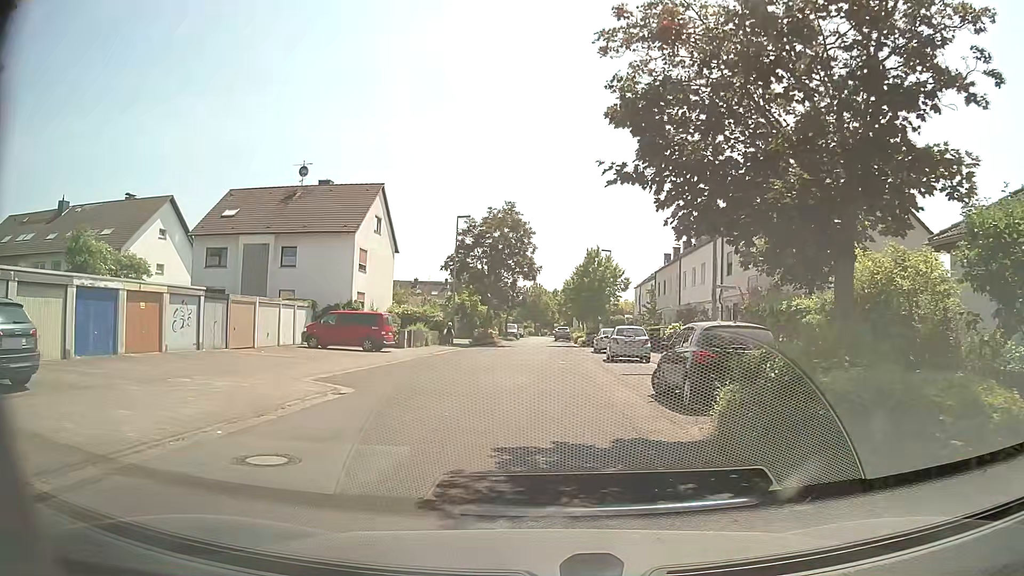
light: Day
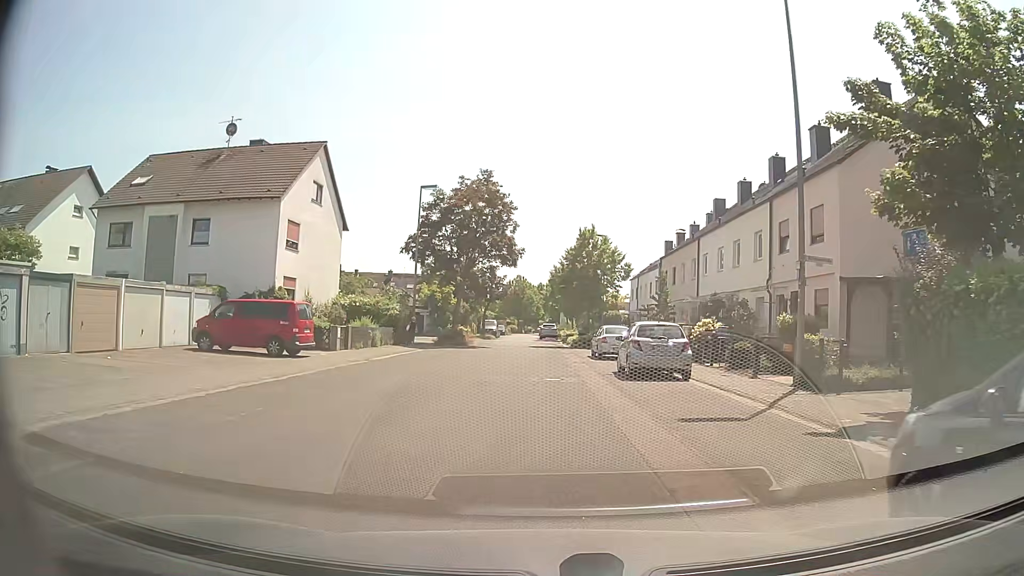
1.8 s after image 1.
(+0.1, +10.4) m; +2°
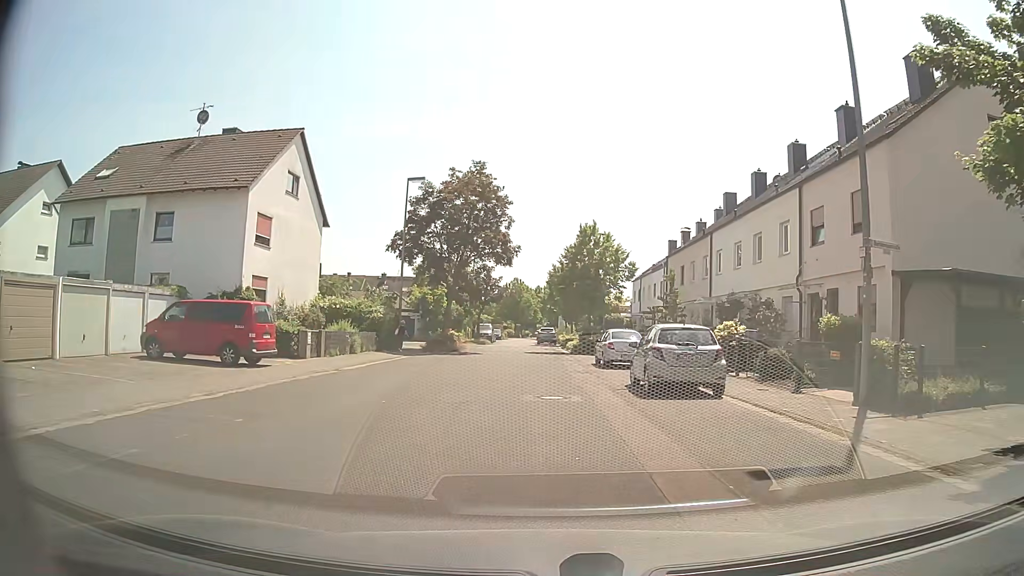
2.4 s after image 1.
(0.0, +3.5) m; +1°
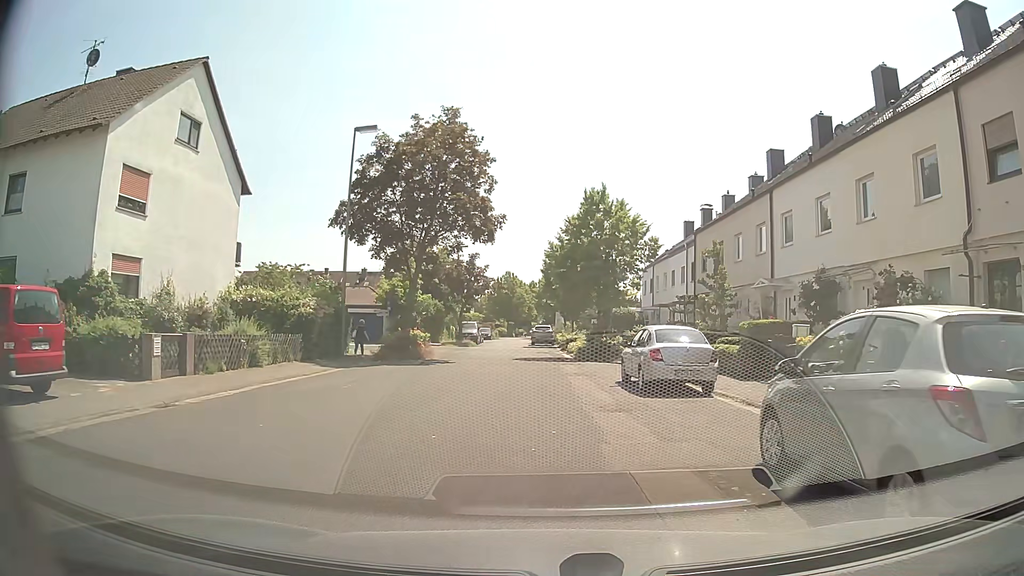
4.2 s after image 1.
(-0.1, +10.6) m; -1°
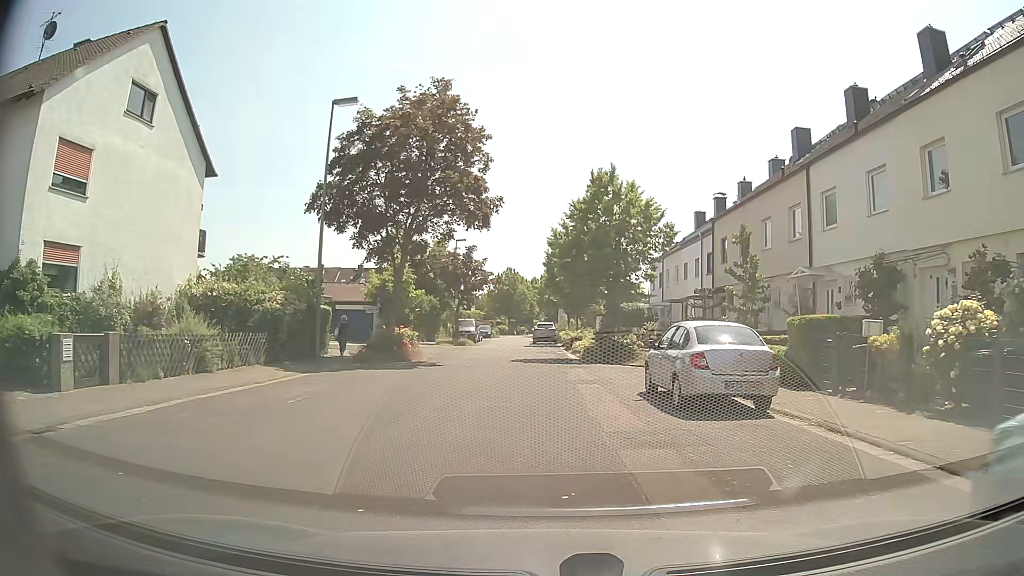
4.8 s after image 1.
(0.0, +3.6) m; 0°
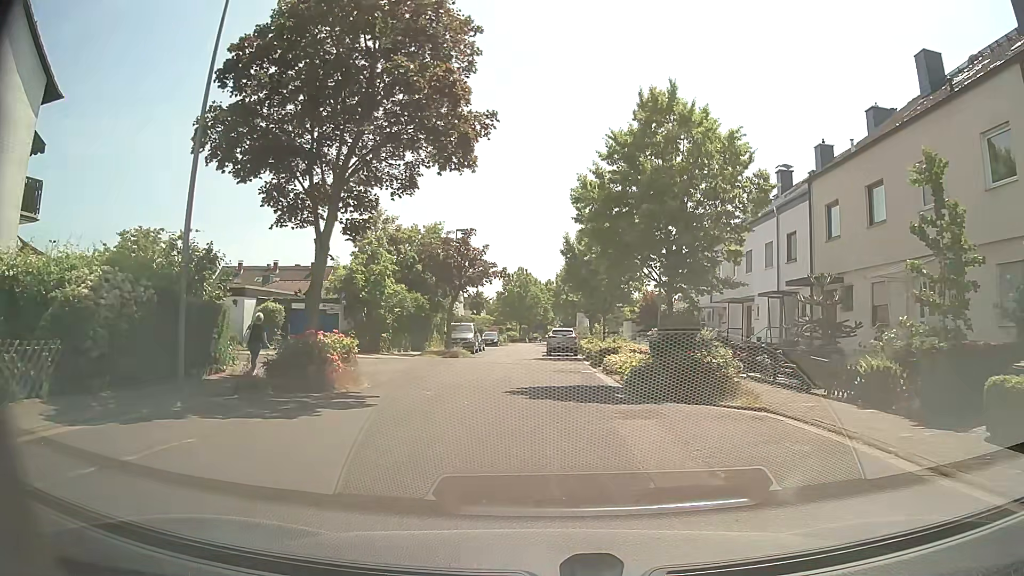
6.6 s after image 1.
(-0.1, +11.3) m; -1°
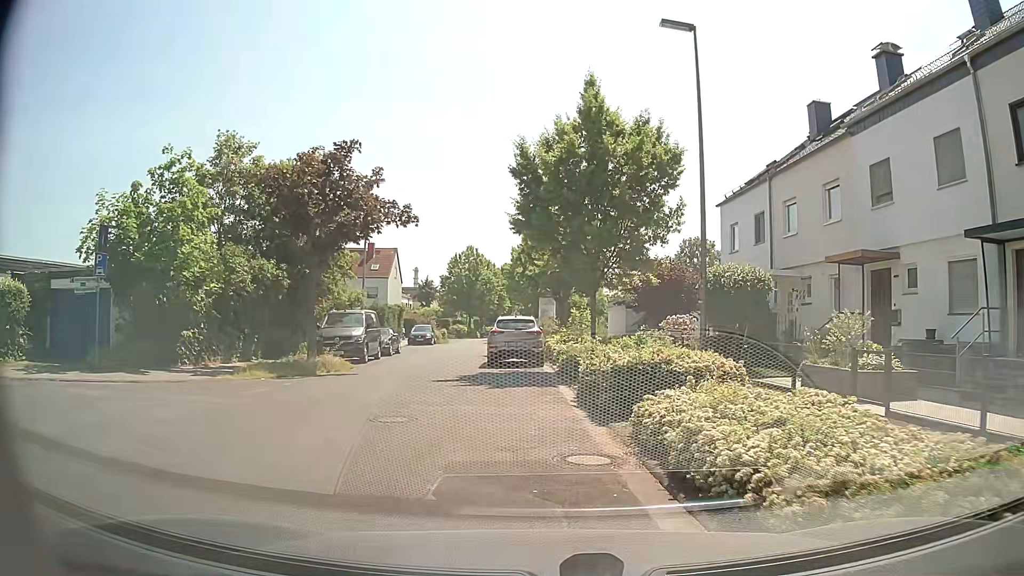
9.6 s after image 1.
(+0.8, +17.6) m; +3°
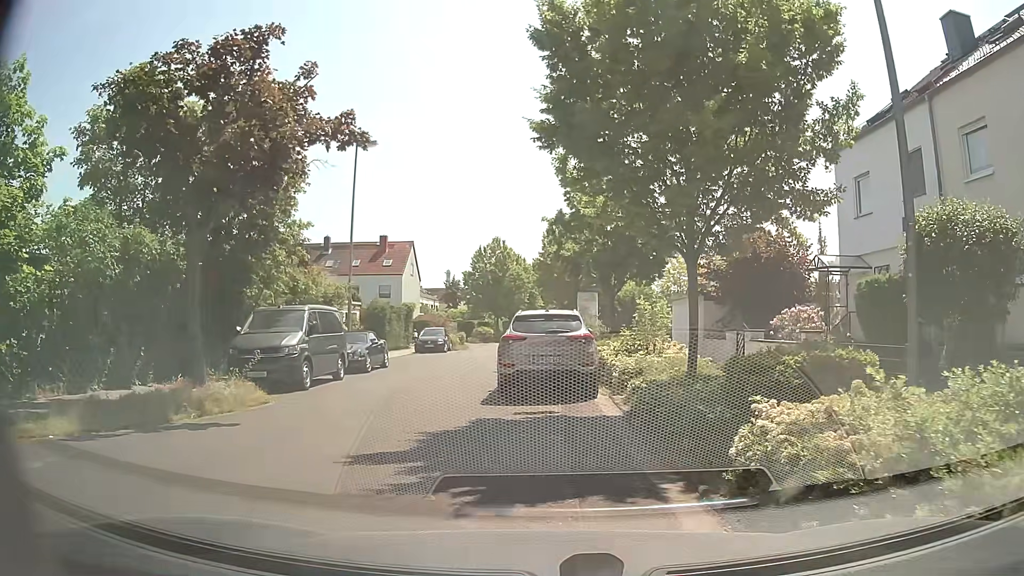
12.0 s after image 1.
(-0.2, +9.3) m; -2°
